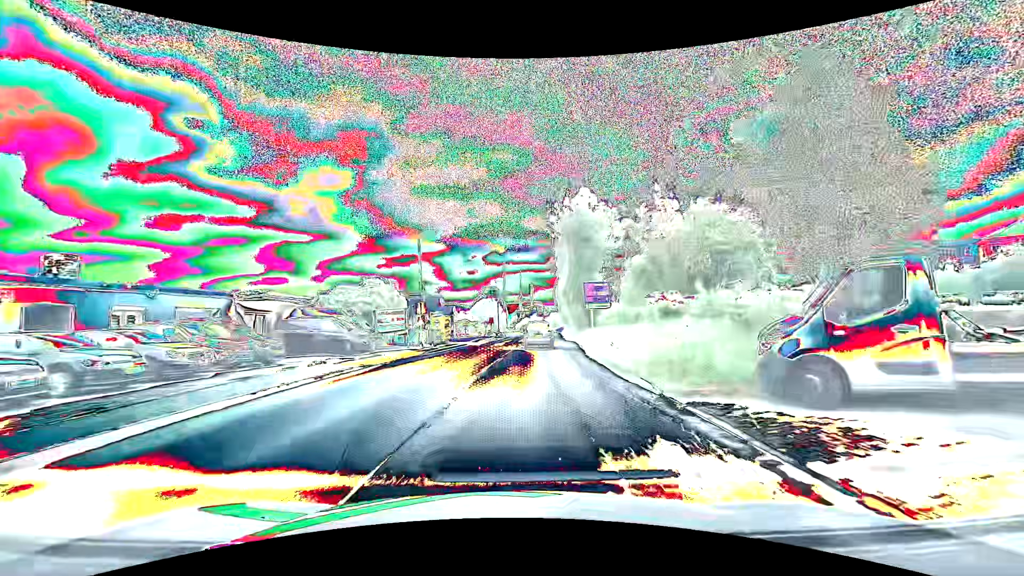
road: tertiary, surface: asphalt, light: Day
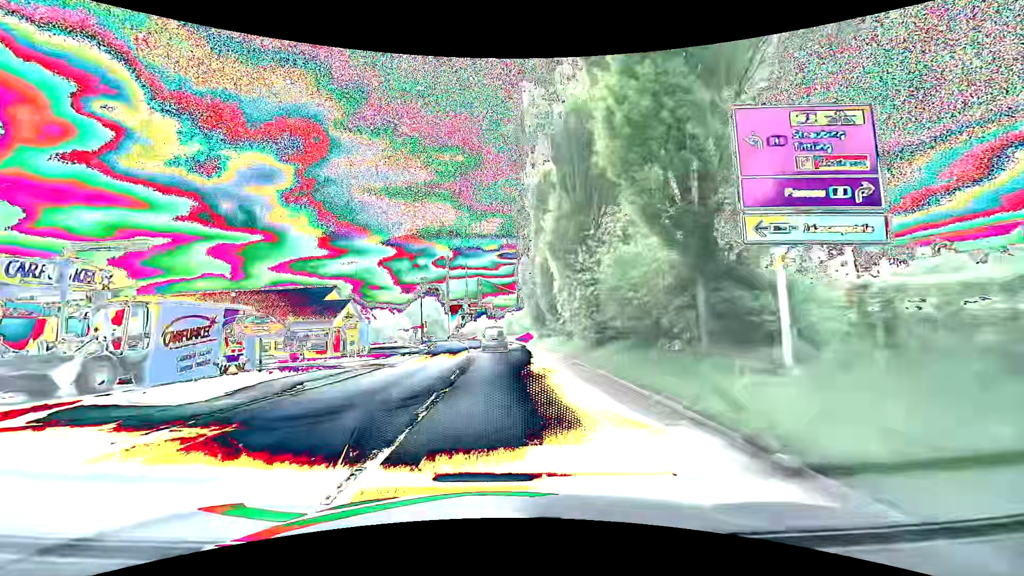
(+1.9, +33.9) m; +6°
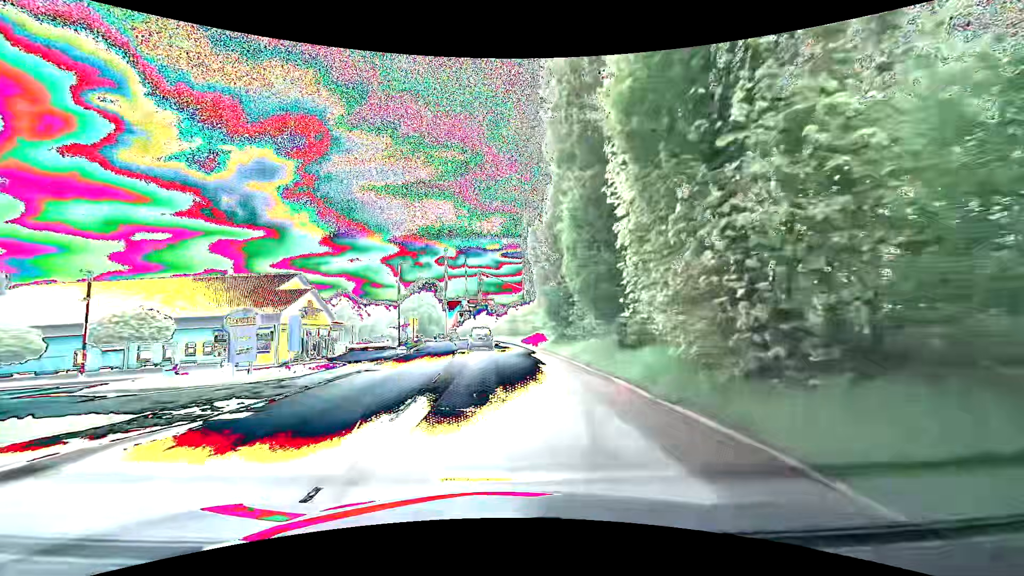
(-0.1, +12.5) m; -1°
(0, +10) (0, +20) (-1, +30) (-1, +40) (-2, +50) (-4, +60) (-5, +70) (-7, +80) (-9, +89) (-11, +99) m
